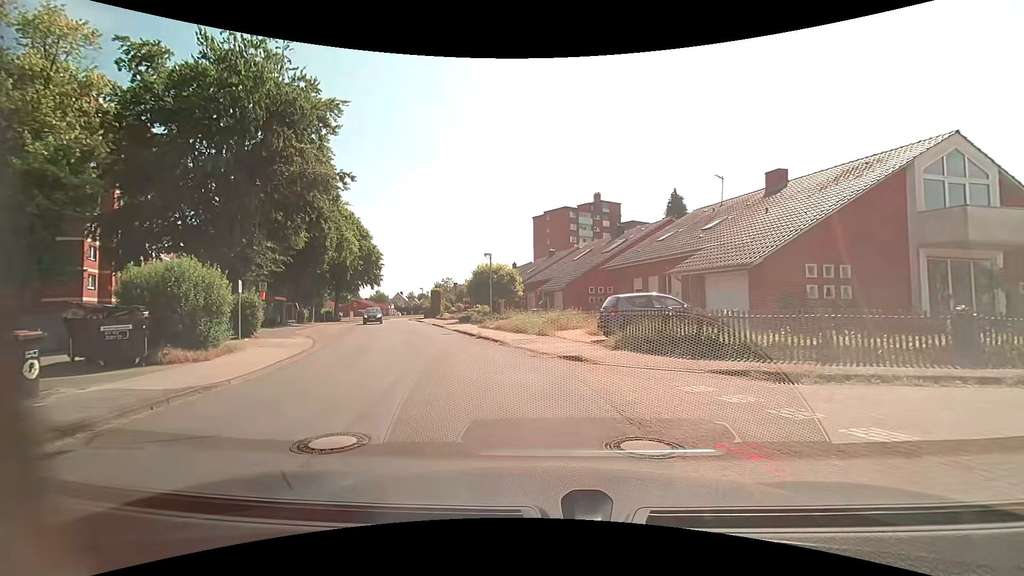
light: Day
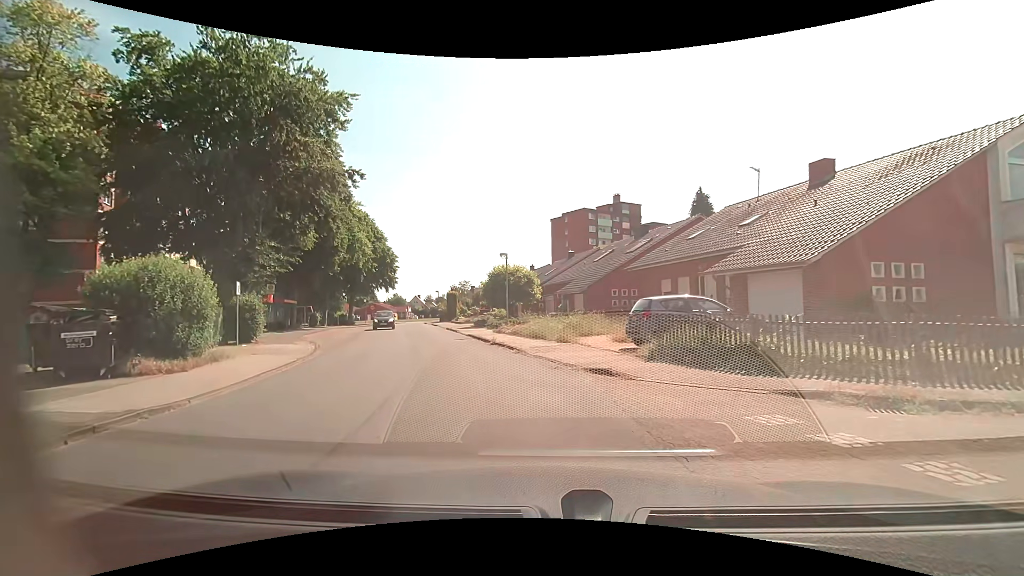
(0.0, +1.8) m; -3°
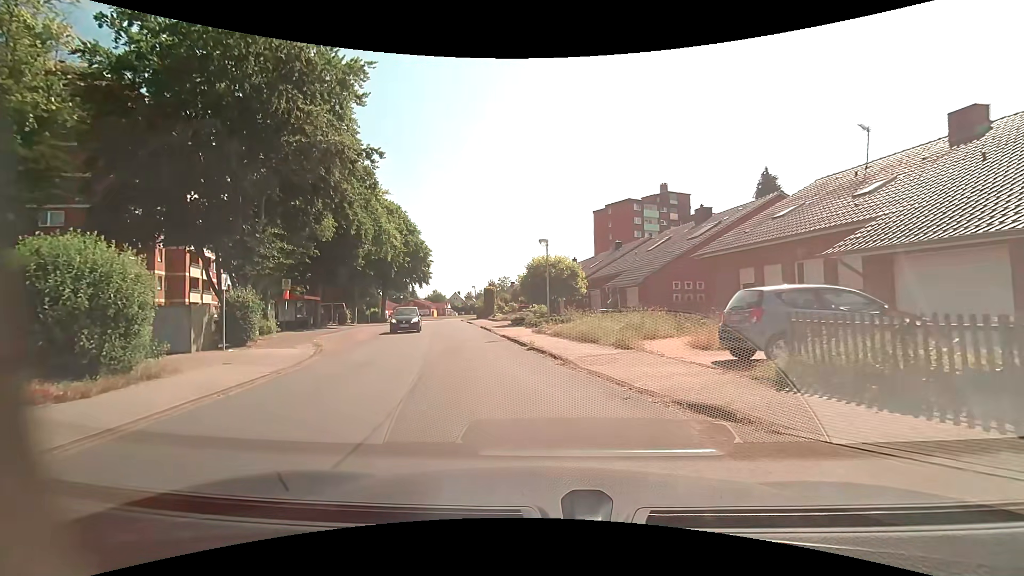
(-0.1, +4.2) m; -4°
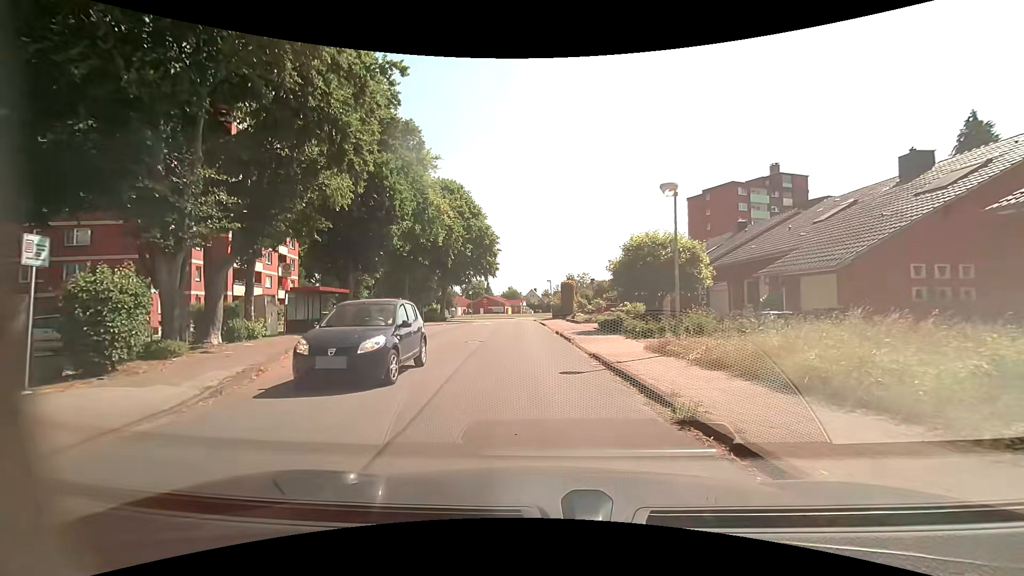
(-0.9, +9.9) m; -9°
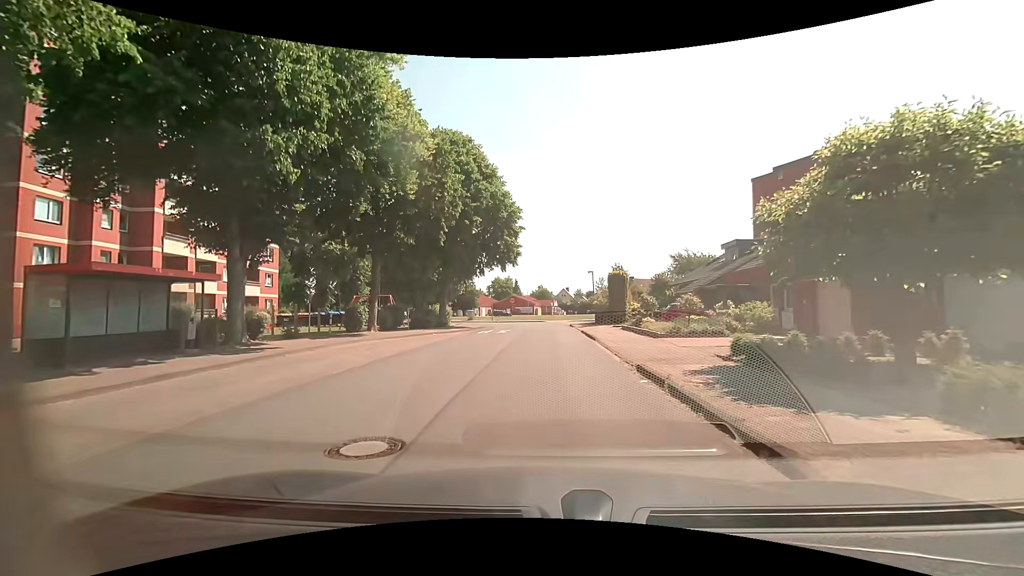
(-0.7, +14.6) m; -4°
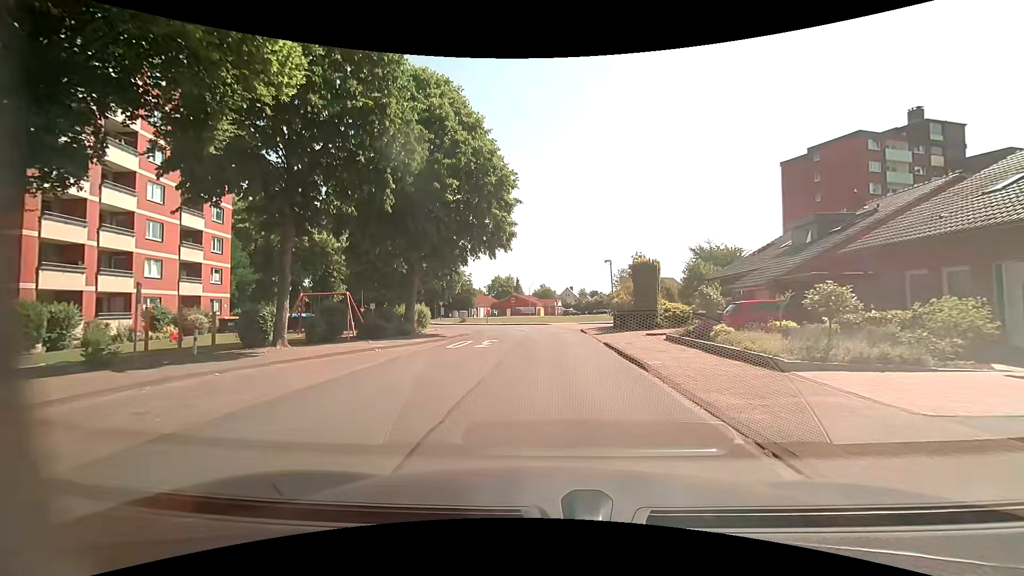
(0.0, +9.5) m; -1°
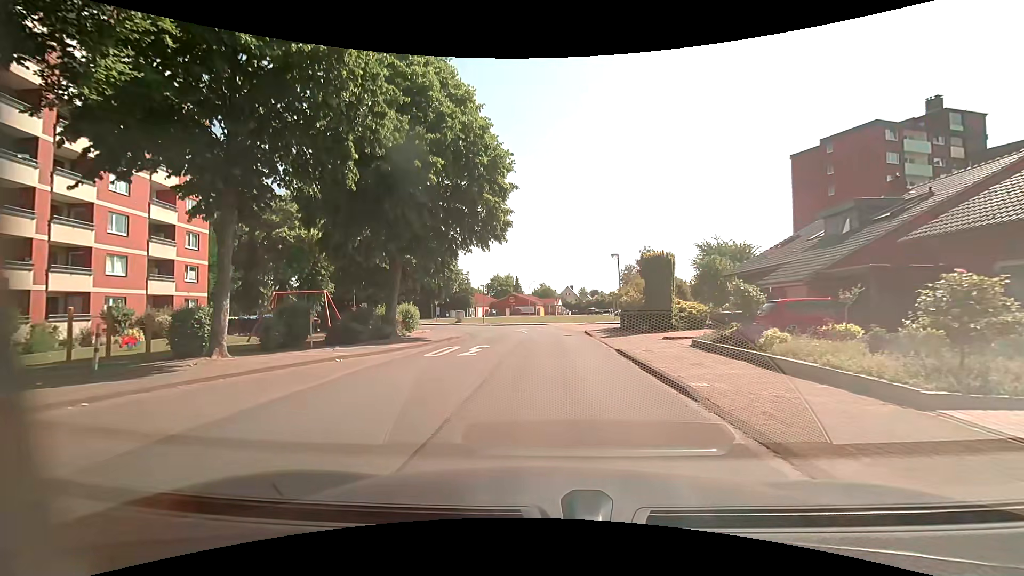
(0.0, +3.2) m; 0°
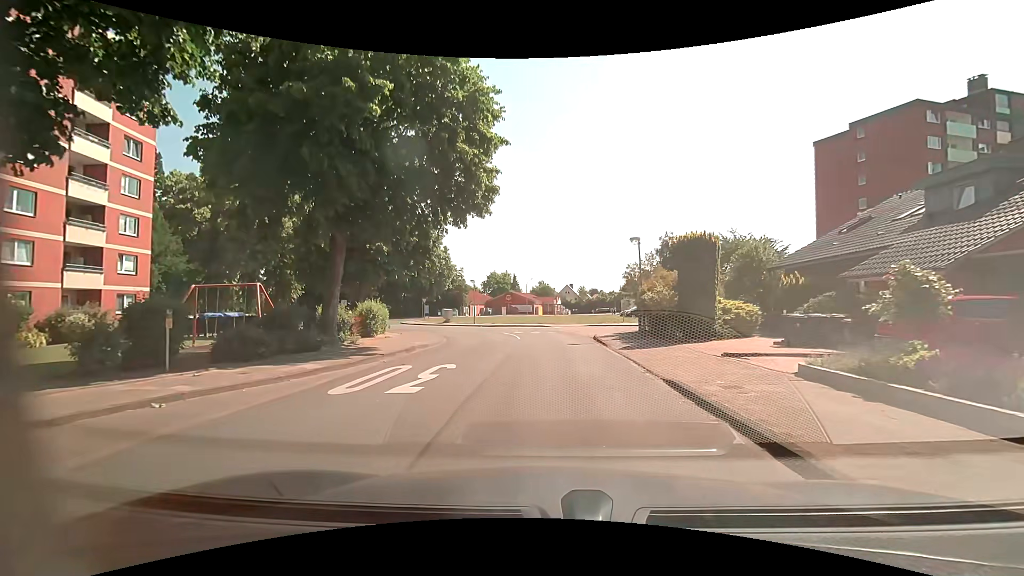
(0.0, +6.4) m; -1°
